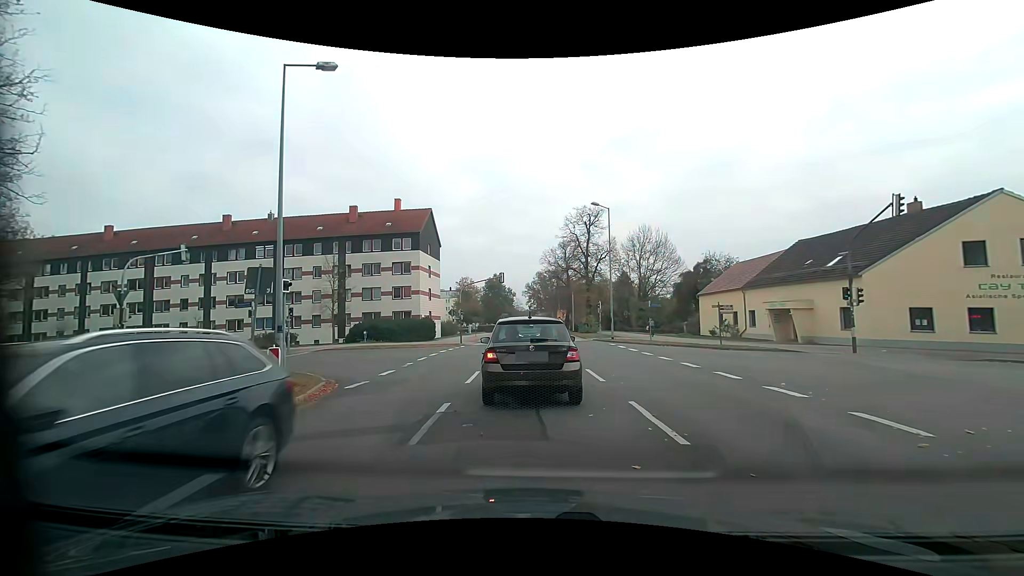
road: residential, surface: asphalt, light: Day
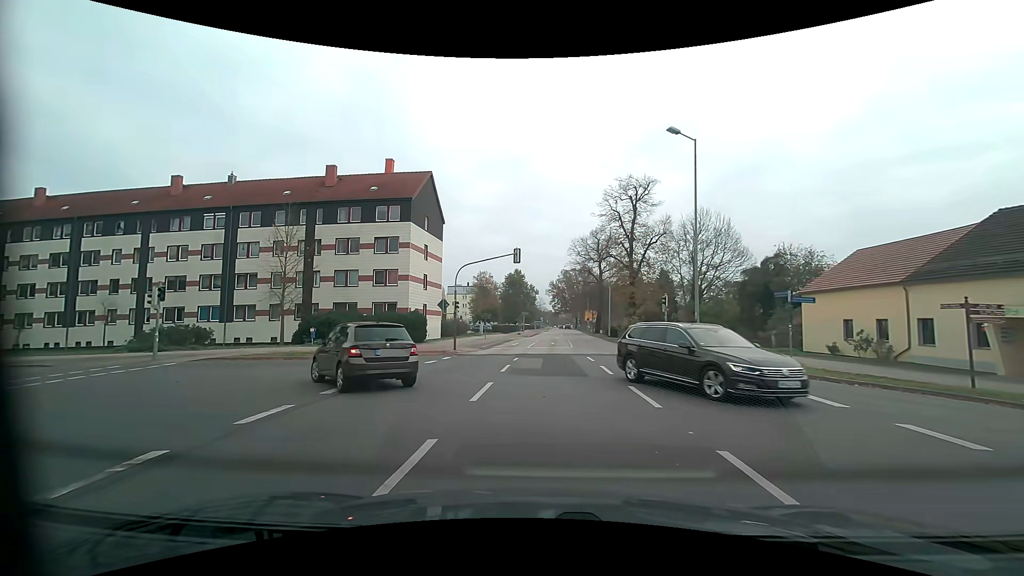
(-0.1, +15.4) m; -1°
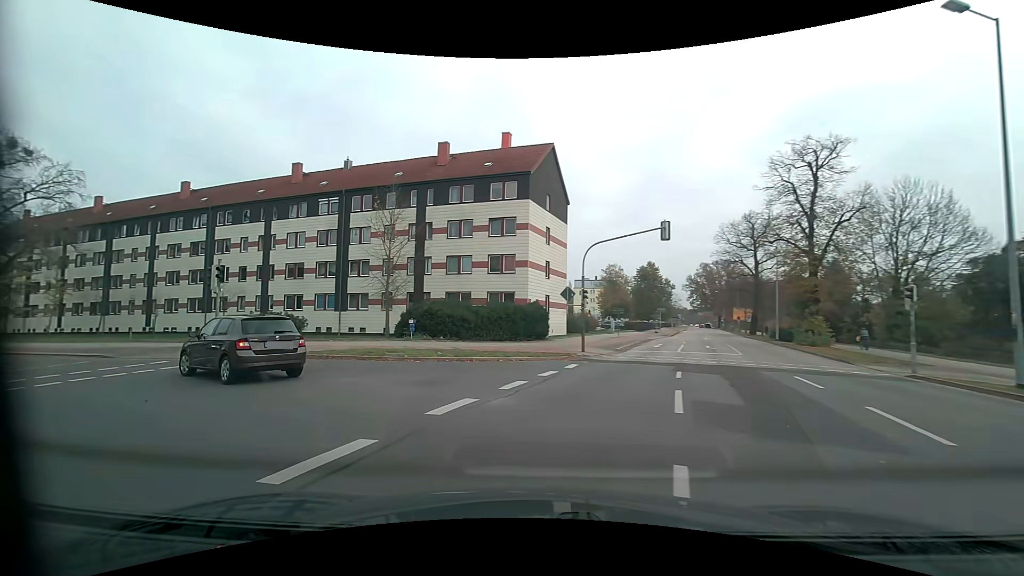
(-0.8, +6.9) m; -16°
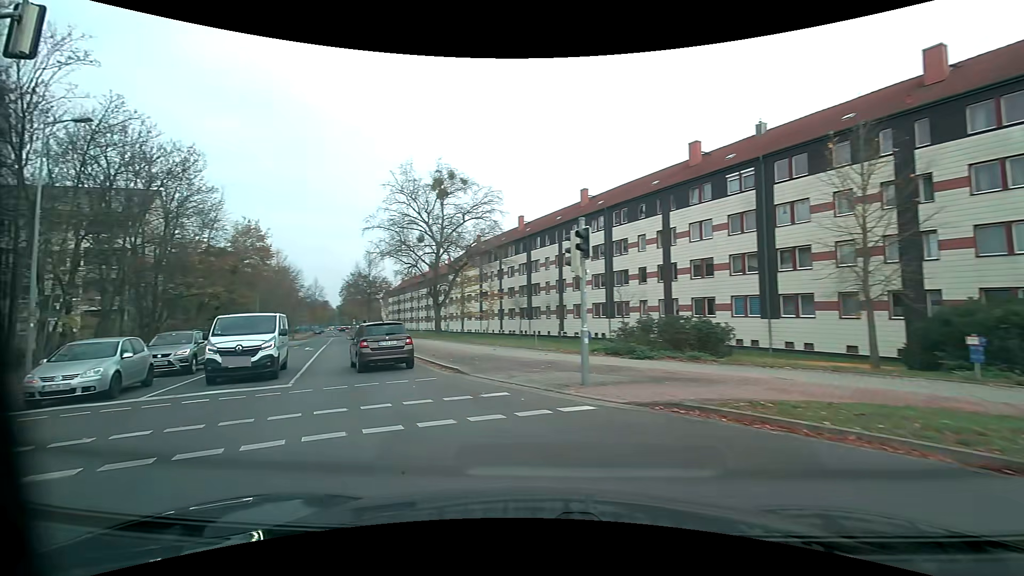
(-3.8, +9.8) m; -42°
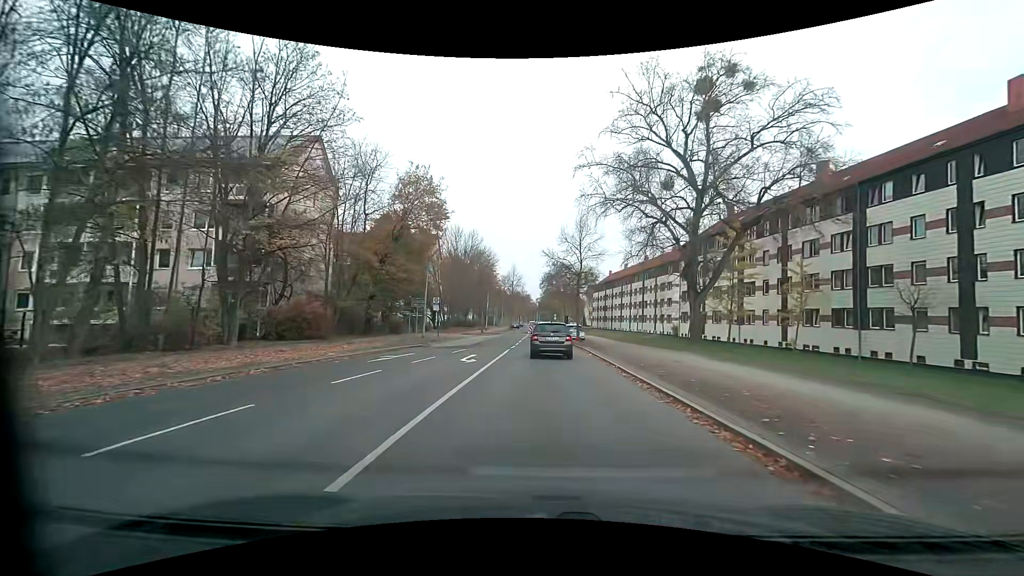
(-7.5, +20.9) m; -22°
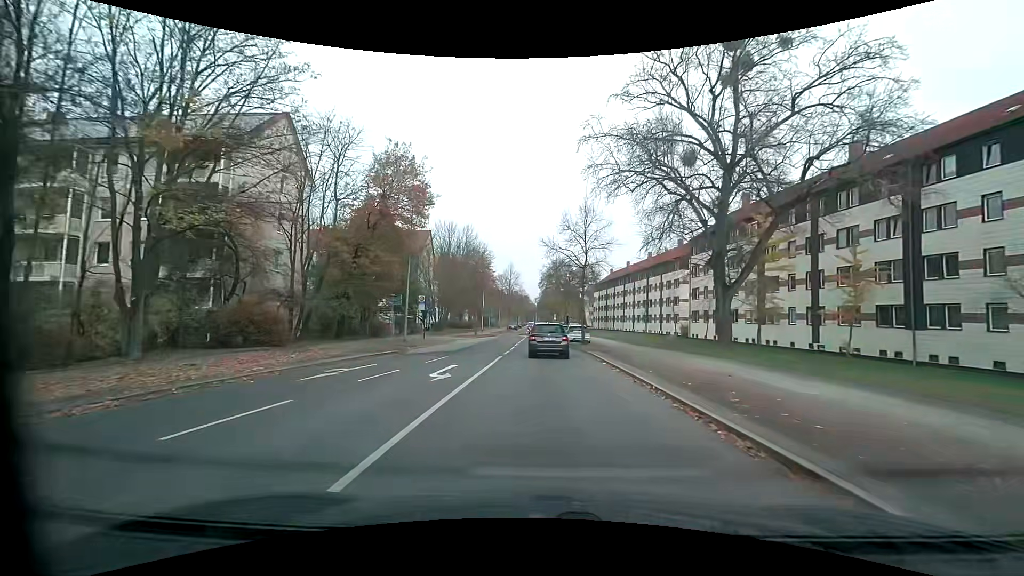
(0.0, +5.2) m; 0°
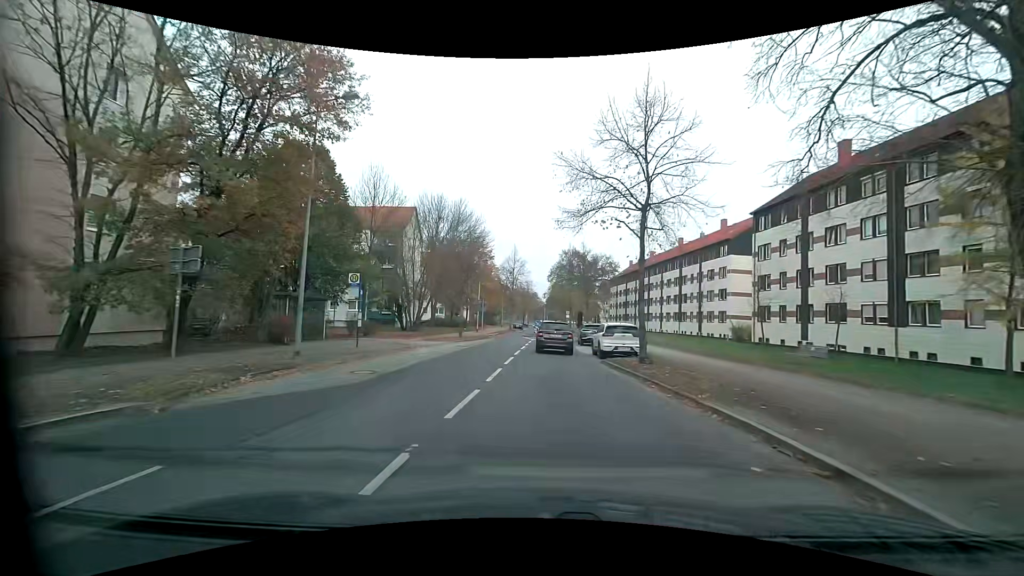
(-0.2, +16.5) m; -2°
